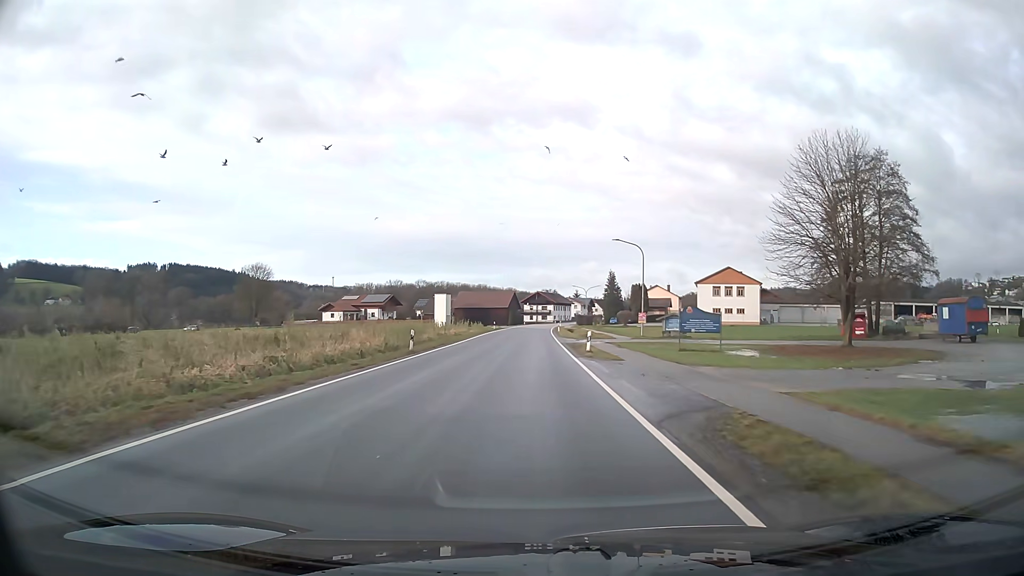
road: secondary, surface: asphalt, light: Day
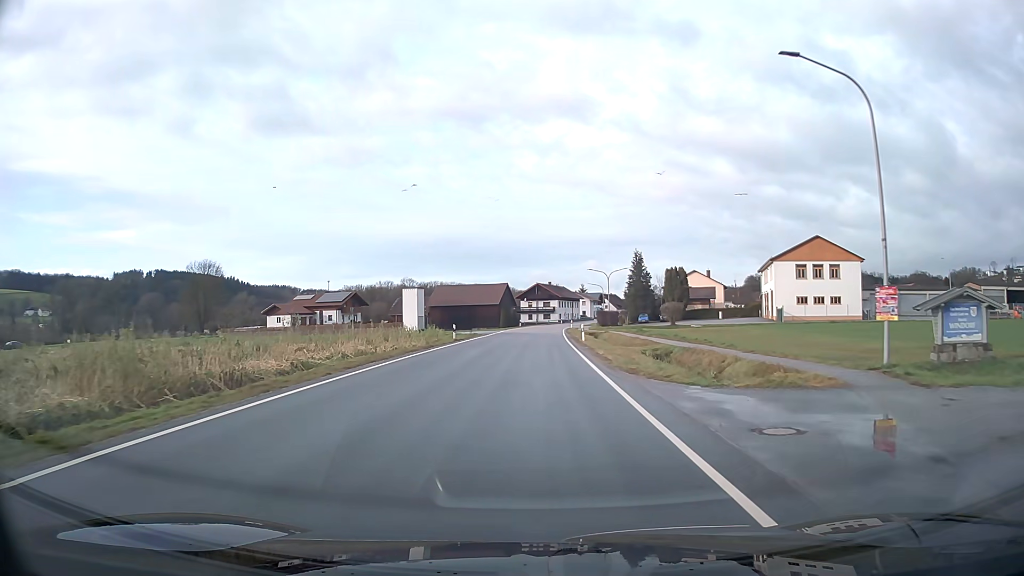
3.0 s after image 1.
(+0.1, +40.0) m; 0°
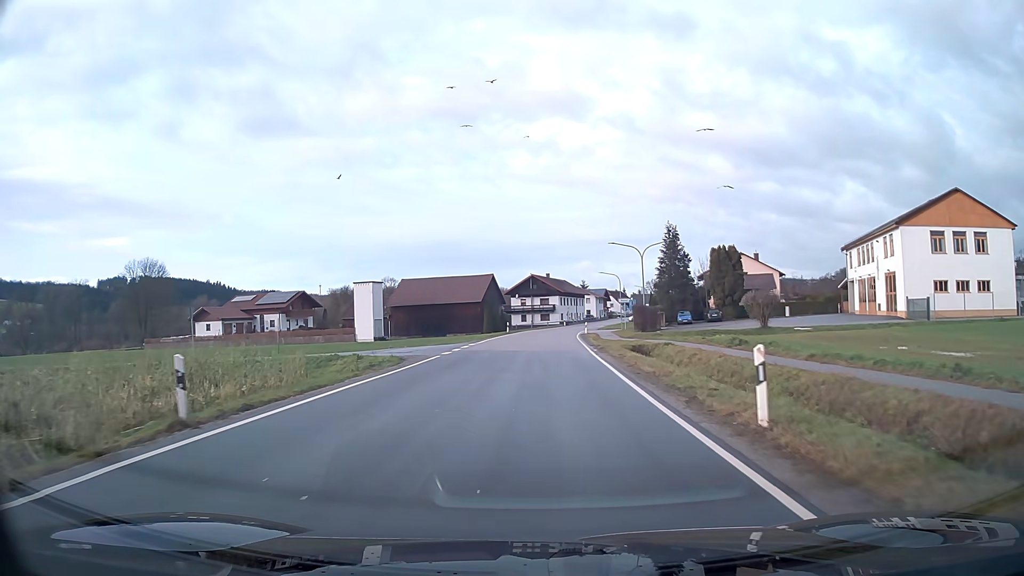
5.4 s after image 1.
(0.0, +31.6) m; +1°
(0, +10) (0, +20) (+1, +30) (+1, +40) (+1, +50) (+2, +60) (+3, +70) (+5, +80) (+7, +90) (+9, +99) m
